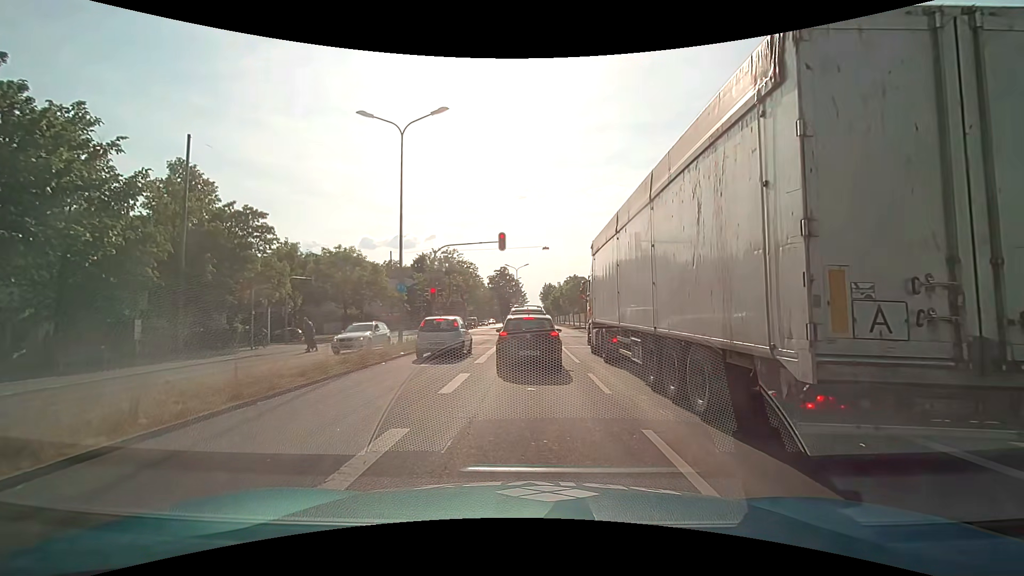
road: primary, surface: asphalt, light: Day
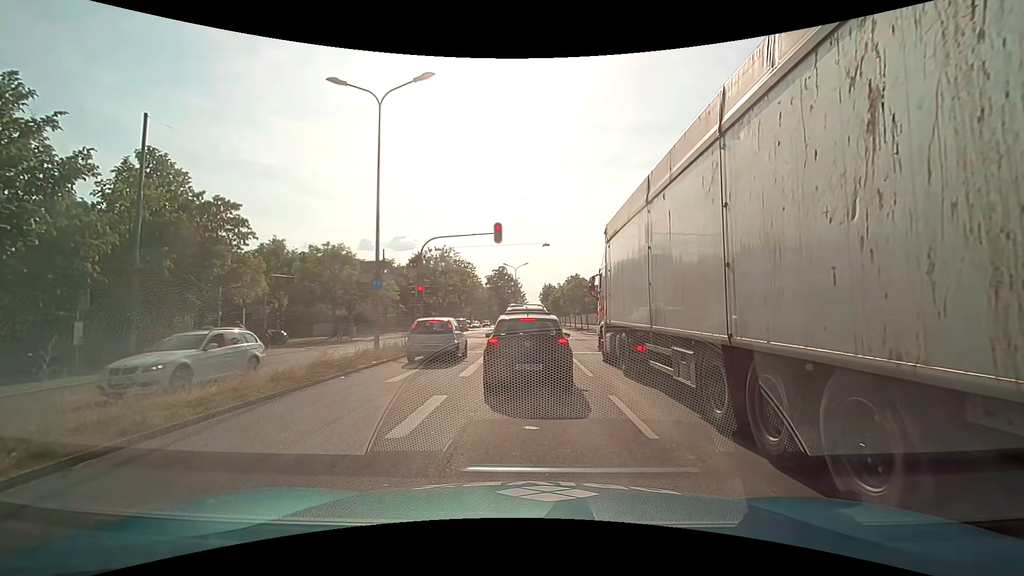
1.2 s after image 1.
(0.0, +3.3) m; +1°
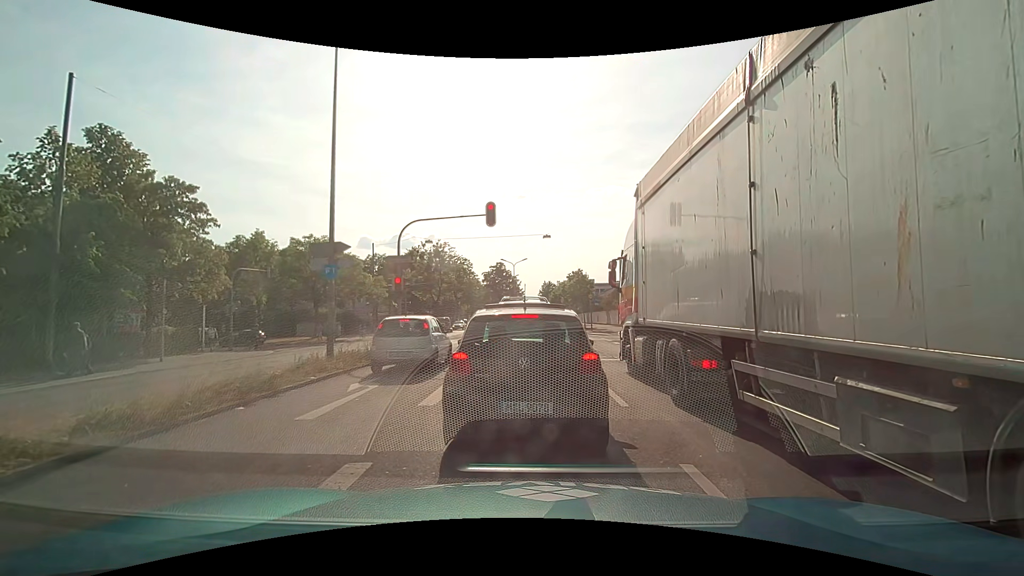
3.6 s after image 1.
(+0.1, +4.0) m; +2°
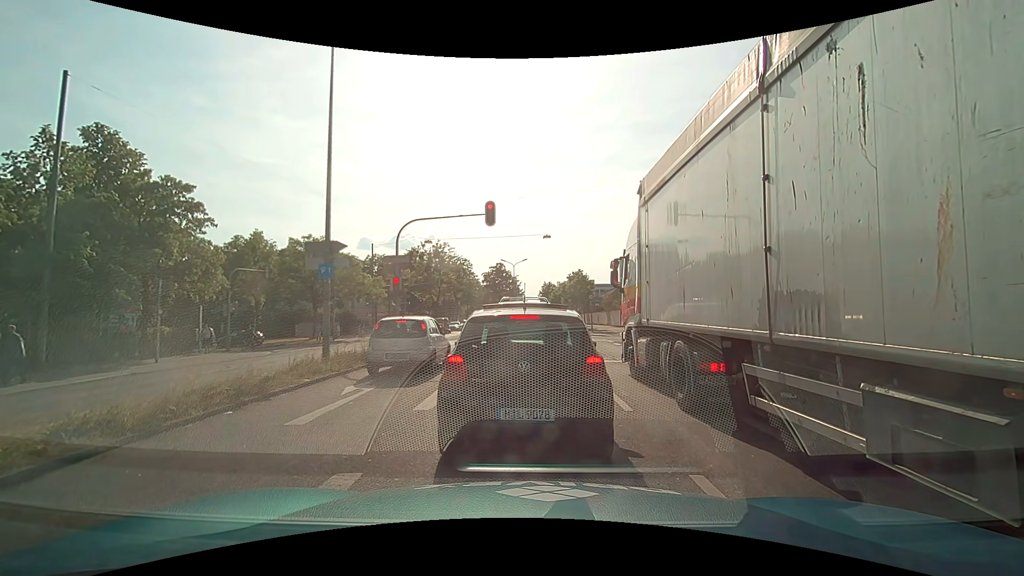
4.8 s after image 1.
(0.0, +0.3) m; 0°
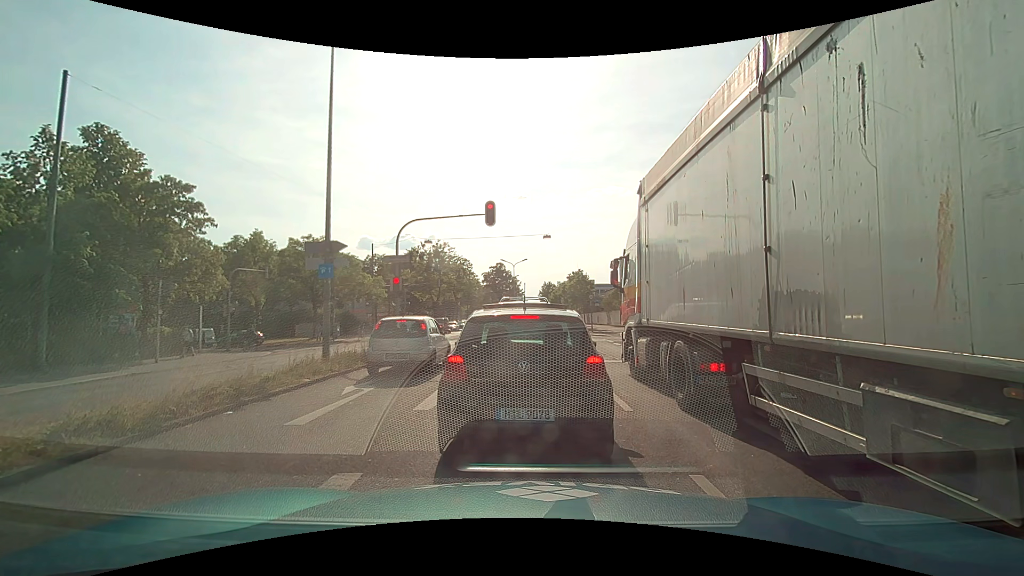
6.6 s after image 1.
(0.0, +0.1) m; 0°
(0, +10) (-1, +20) (-1, +30) (-1, +40) (-1, +50) (-2, +60) (-2, +70) (-2, +80) (-3, +90) (-3, +100) m
